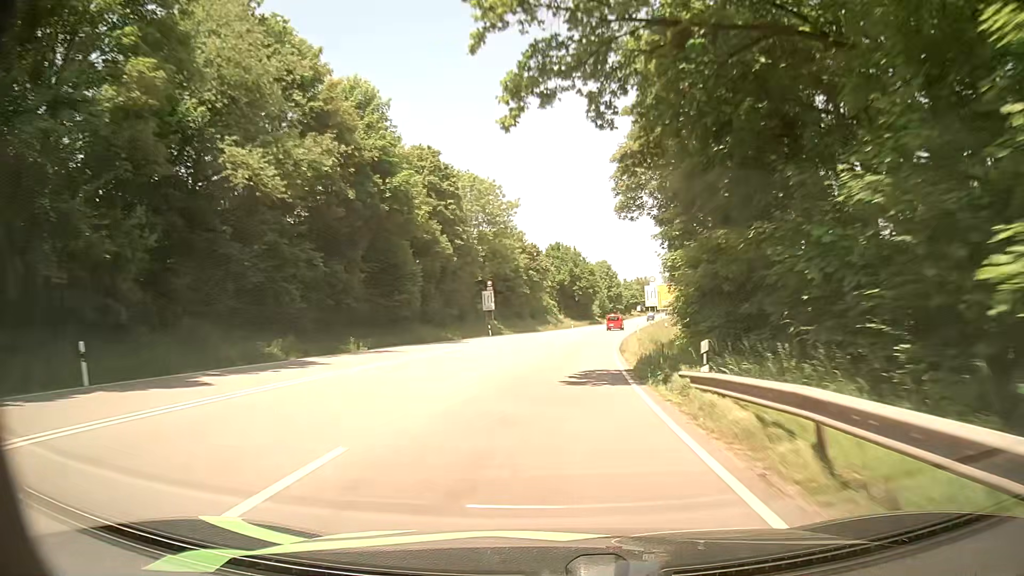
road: primary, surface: asphalt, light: Day
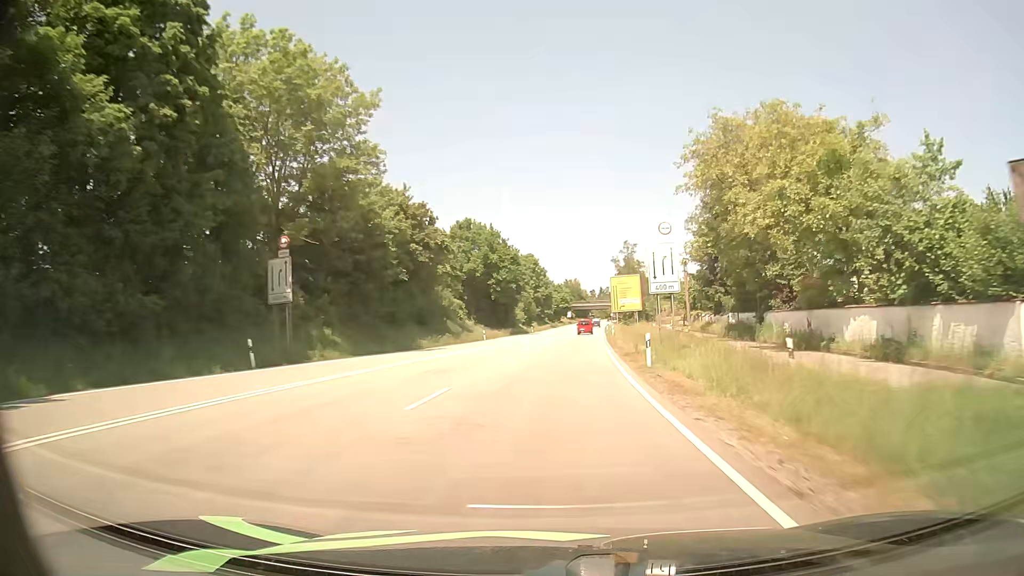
(+2.1, +40.0) m; +7°
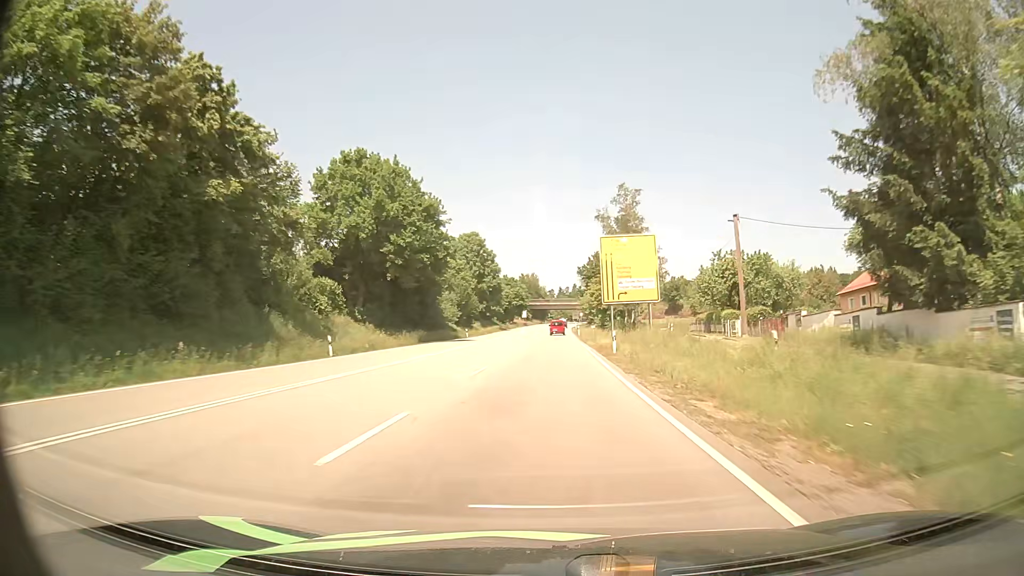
(+1.6, +40.0) m; +4°
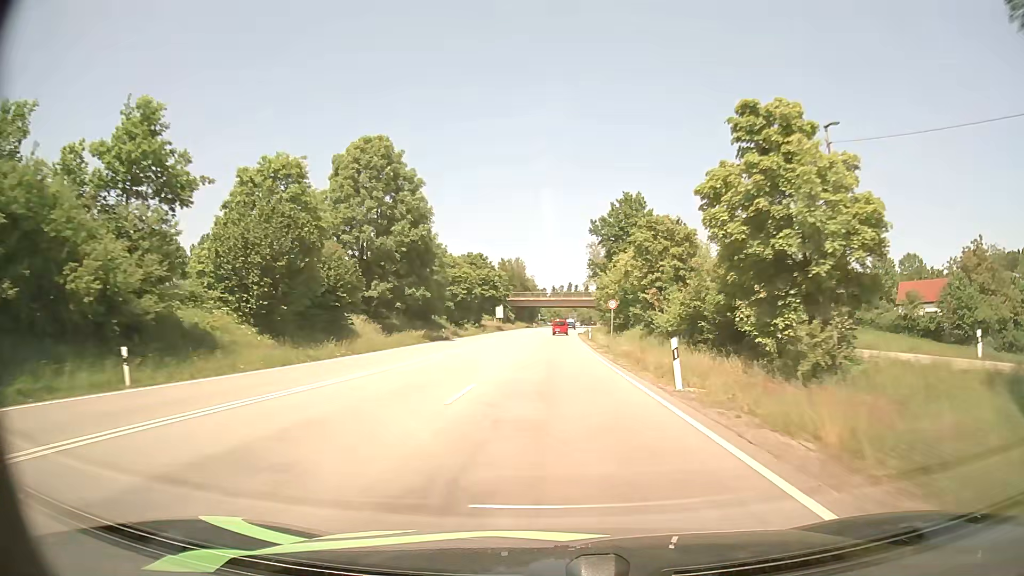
(+0.9, +66.8) m; +1°
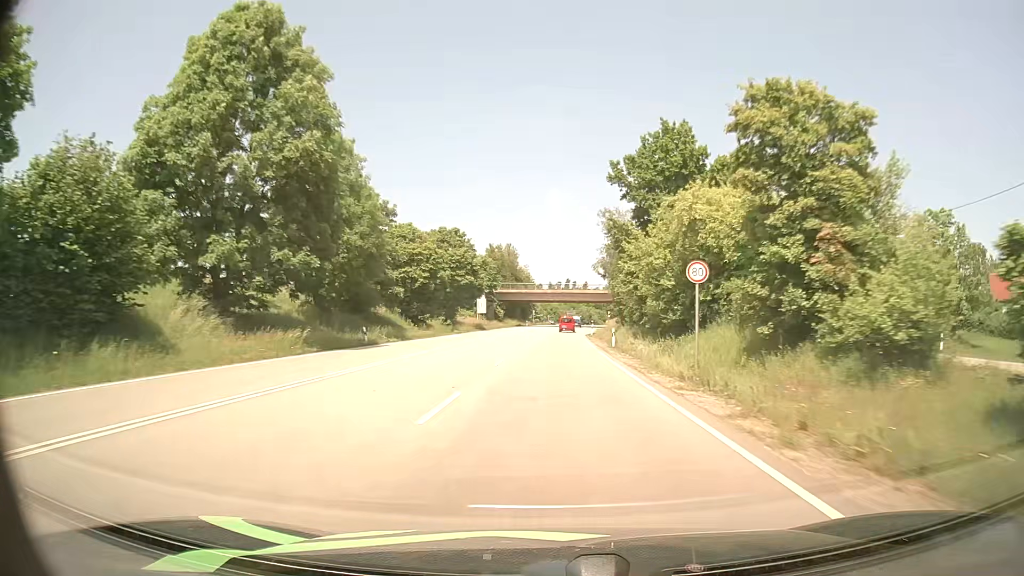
(0.0, +26.7) m; 0°
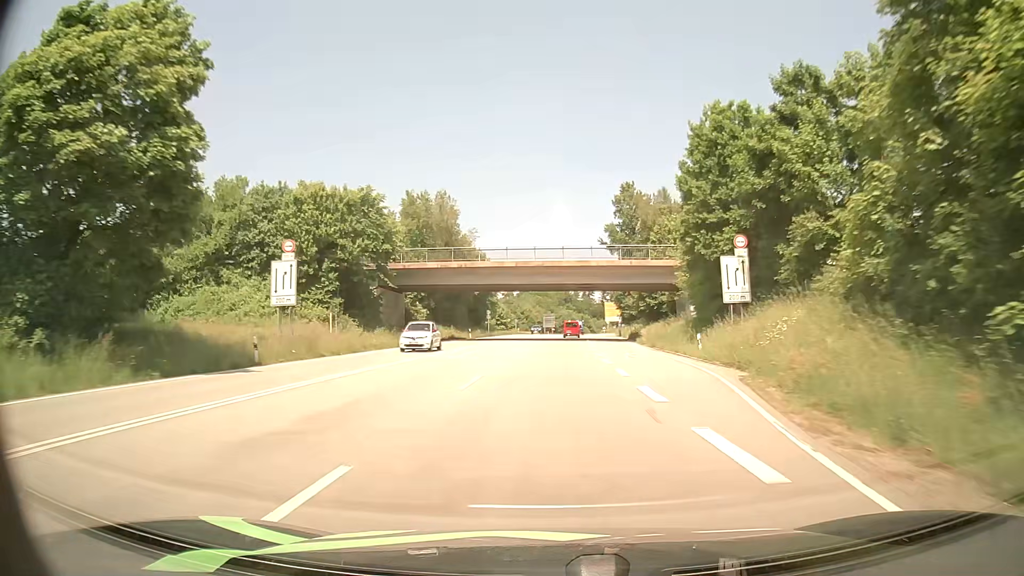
(+1.0, +66.7) m; +2°
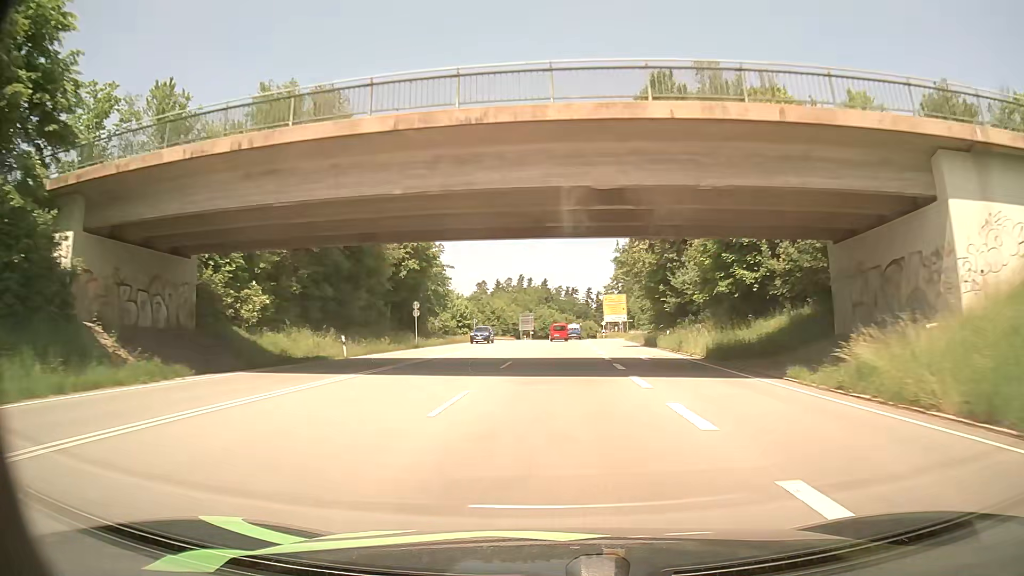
(+0.5, +40.1) m; +2°
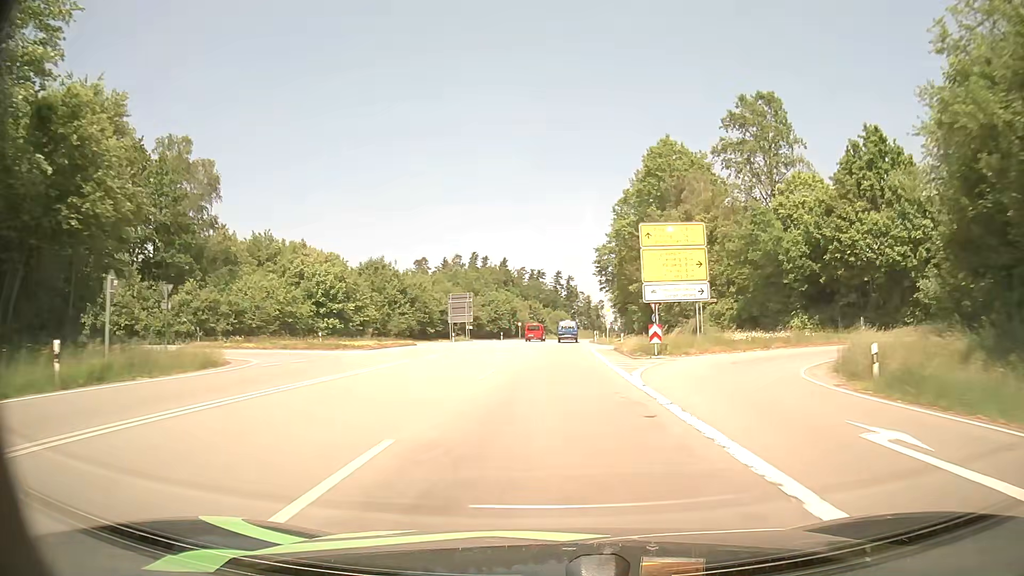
(+1.7, +66.0) m; +3°
(0, +10) (0, +20) (0, +30) (+1, +40) (+1, +50) (+1, +60) (+2, +70) (+3, +80) (+3, +90) (+4, +100) m
